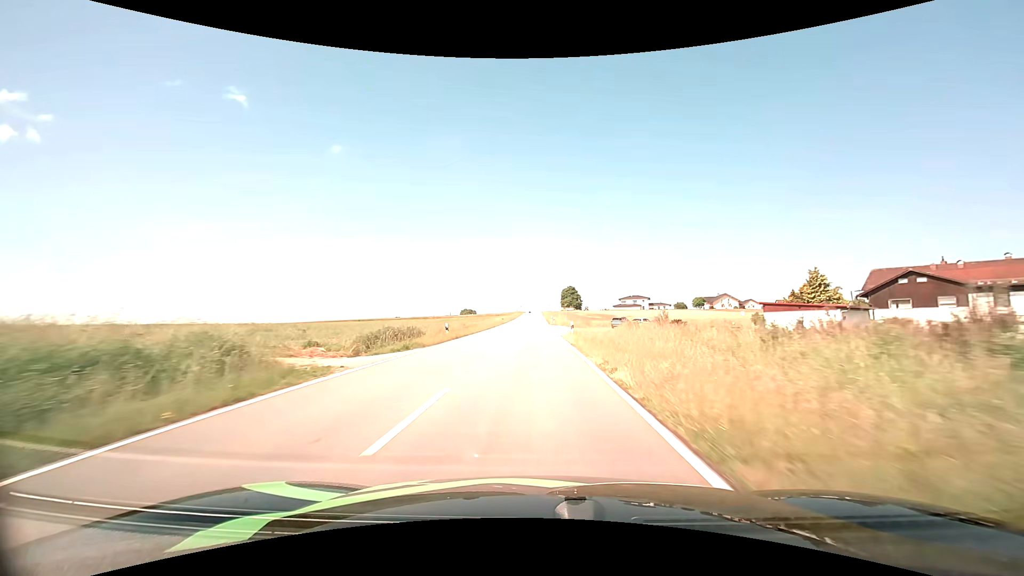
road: tertiary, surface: asphalt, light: Day
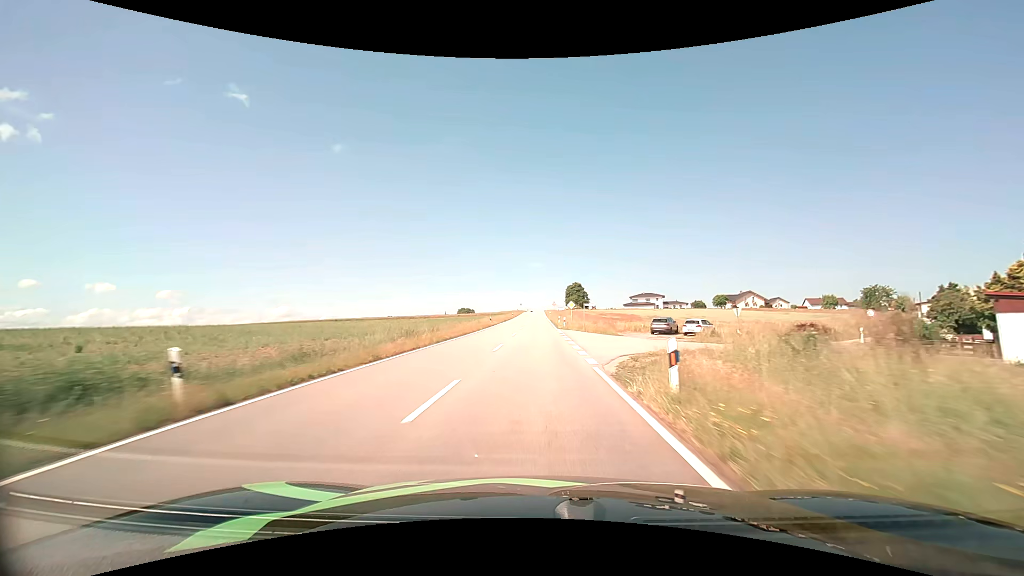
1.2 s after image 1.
(0.0, +23.4) m; 0°
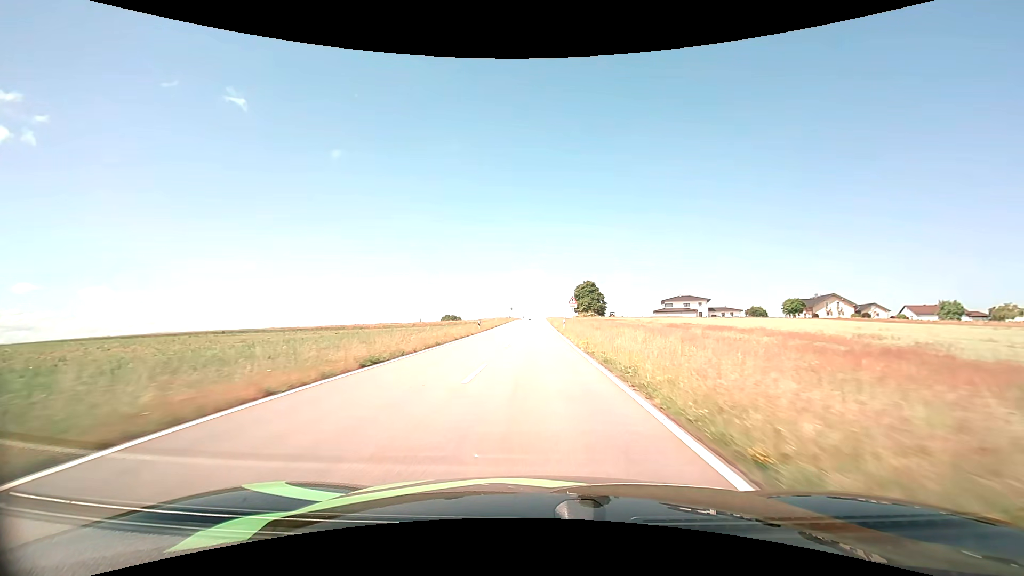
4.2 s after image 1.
(-0.3, +58.0) m; 0°
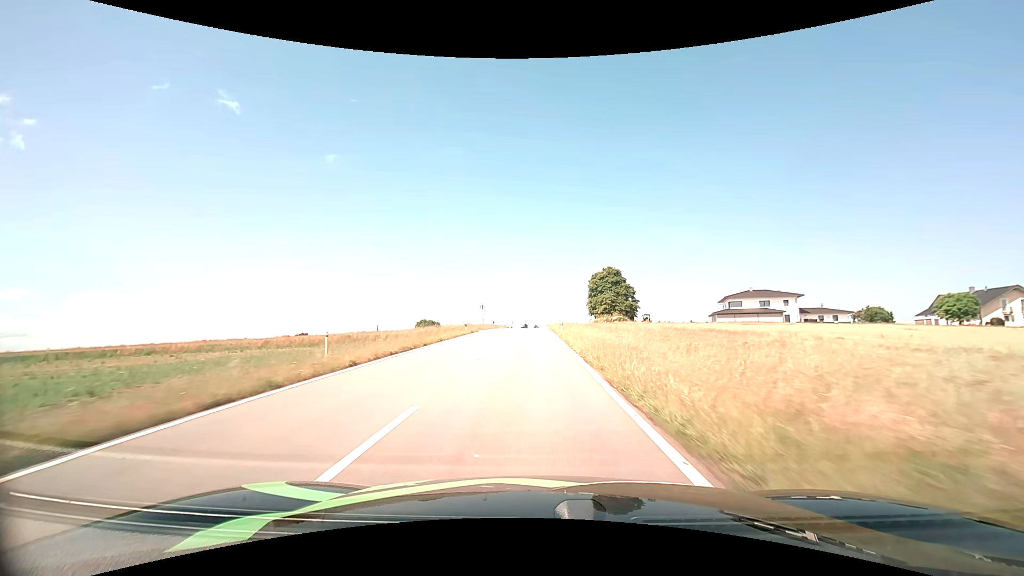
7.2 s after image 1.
(+0.1, +56.5) m; 0°
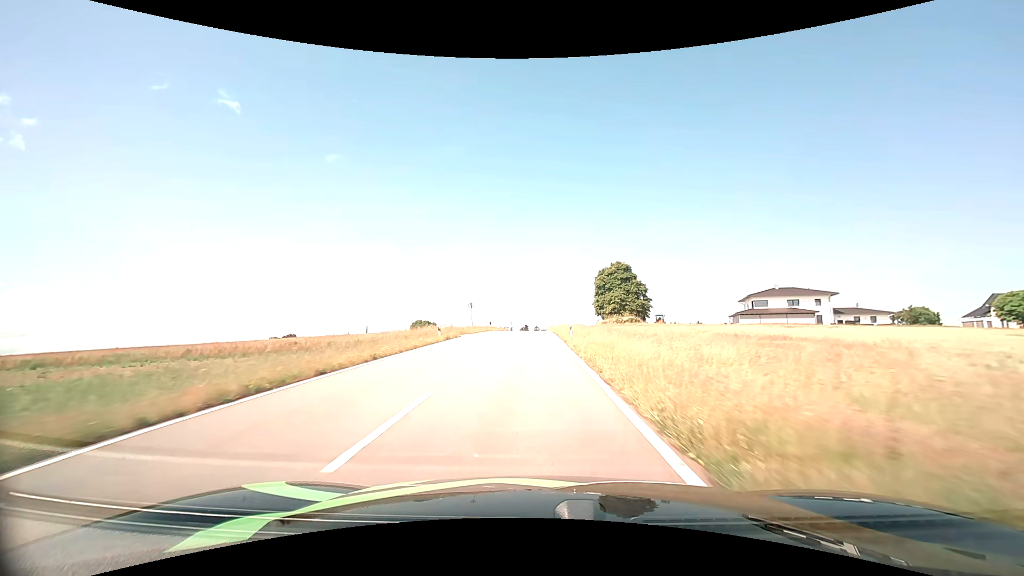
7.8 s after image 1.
(0.0, +11.1) m; 0°
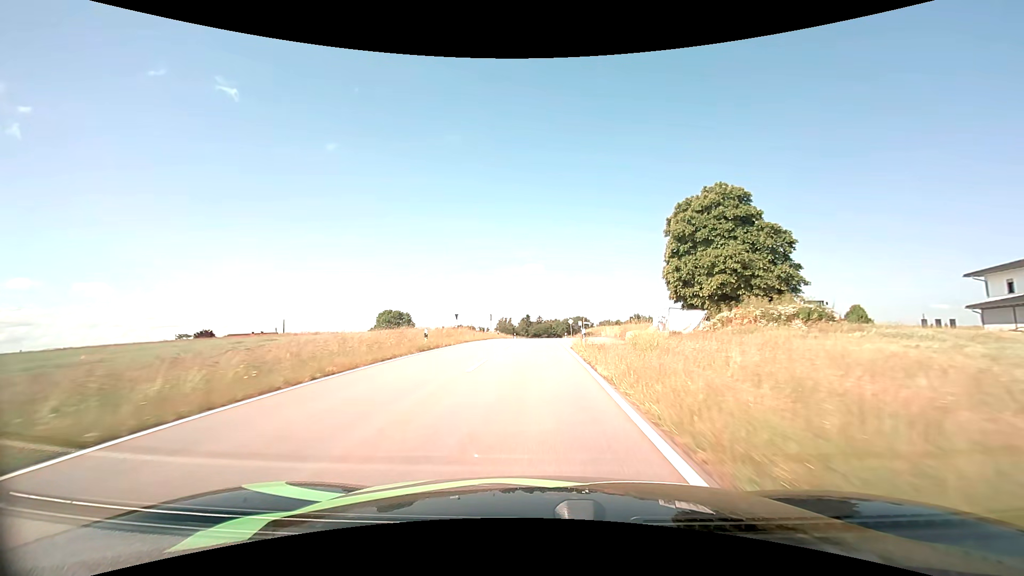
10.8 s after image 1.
(-0.2, +53.6) m; 0°
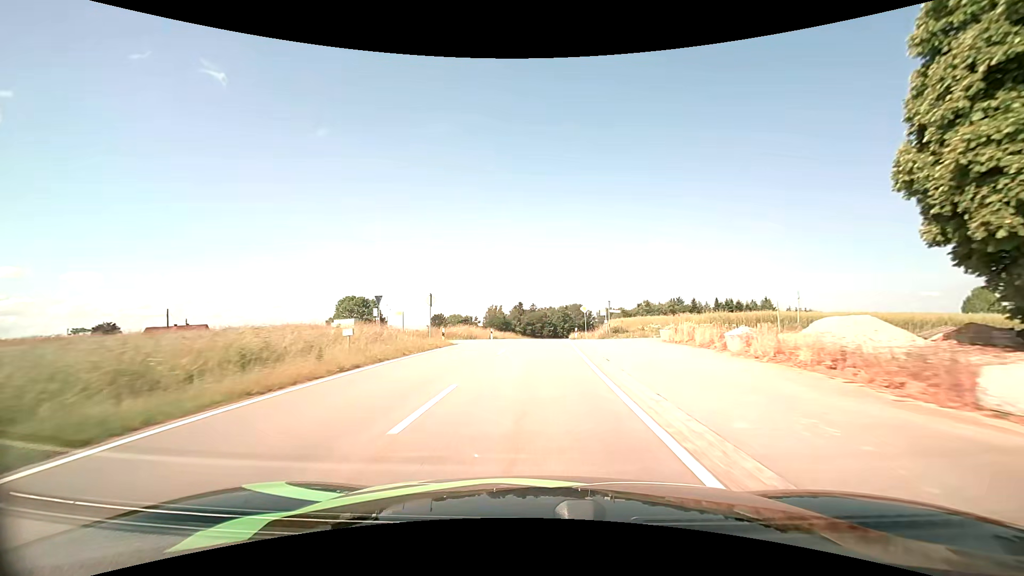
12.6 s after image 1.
(+0.1, +31.3) m; +1°
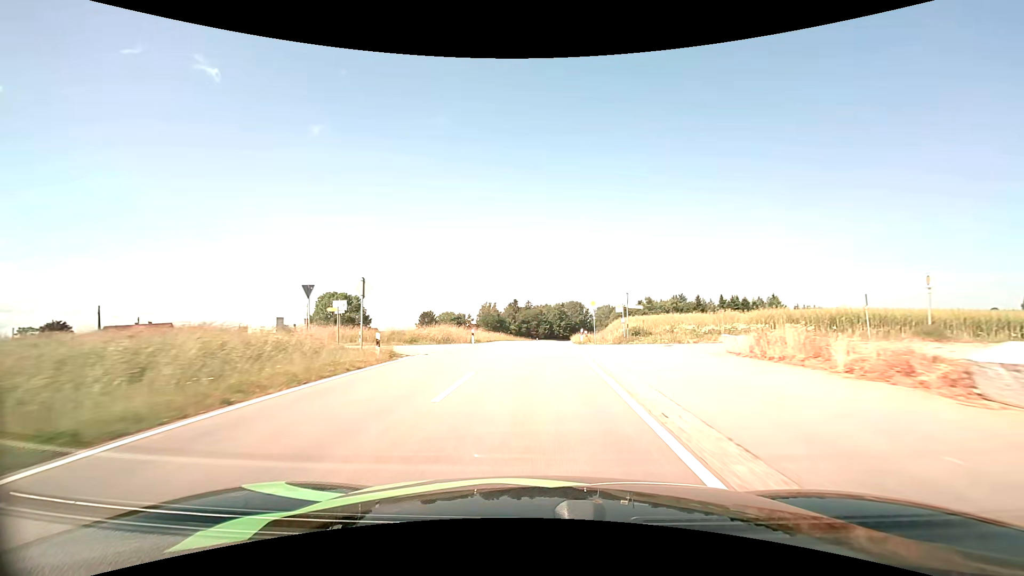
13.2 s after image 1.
(0.0, +10.6) m; +1°
(0, +10) (0, +20) (0, +30) (+1, +40) (+1, +50) (+2, +60) (+3, +70) (+3, +80) (+4, +90) (+5, +100) m
